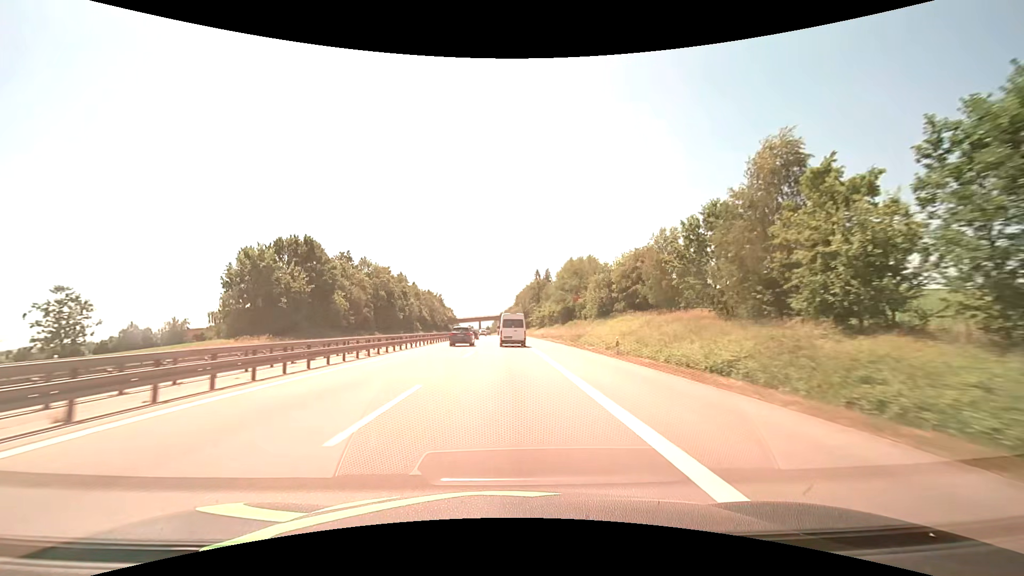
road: motorway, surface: asphalt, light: Day
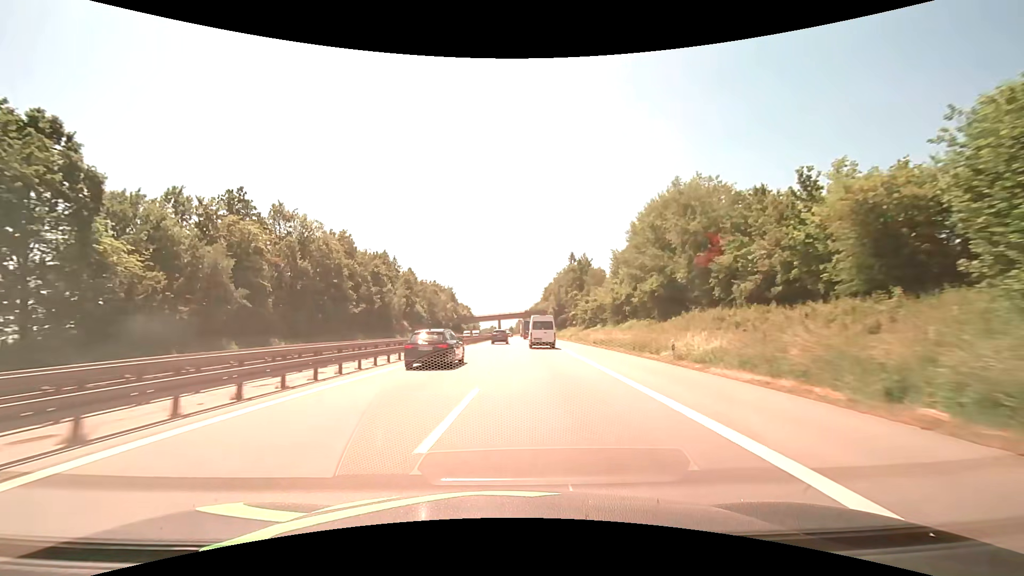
(-1.0, +53.9) m; -3°
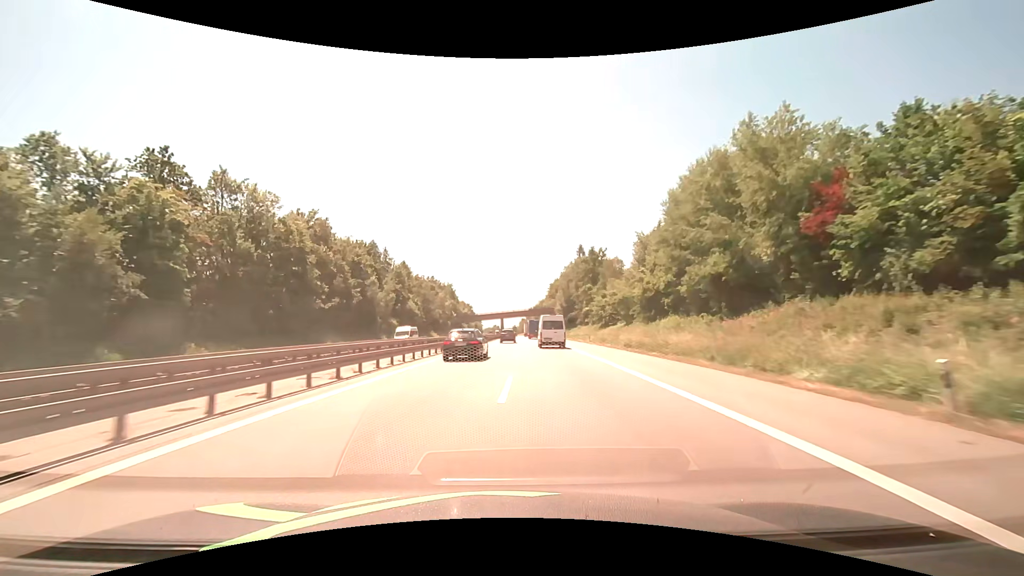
(-0.1, +14.2) m; 0°
(0, +10) (0, +20) (0, +30) (0, +40) (0, +50) (0, +60) (0, +70) (0, +80) (0, +90) (+1, +100) m
